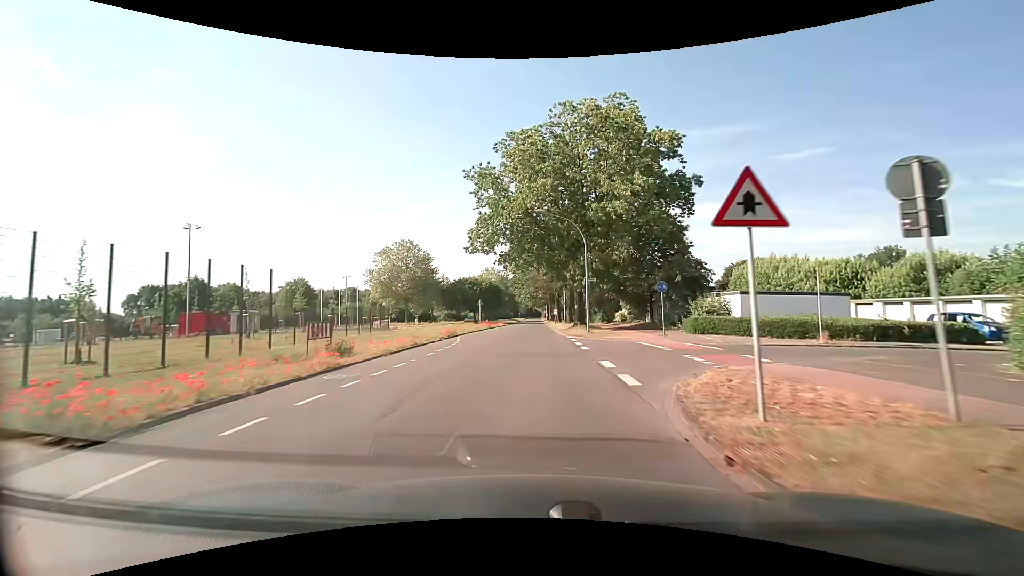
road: tertiary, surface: asphalt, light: Day
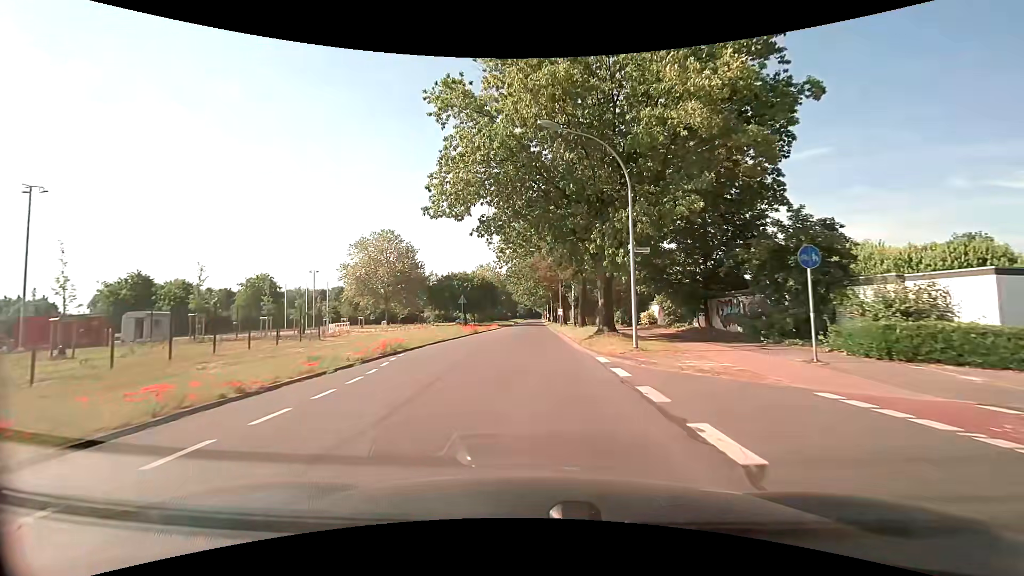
(0.0, +14.7) m; 0°
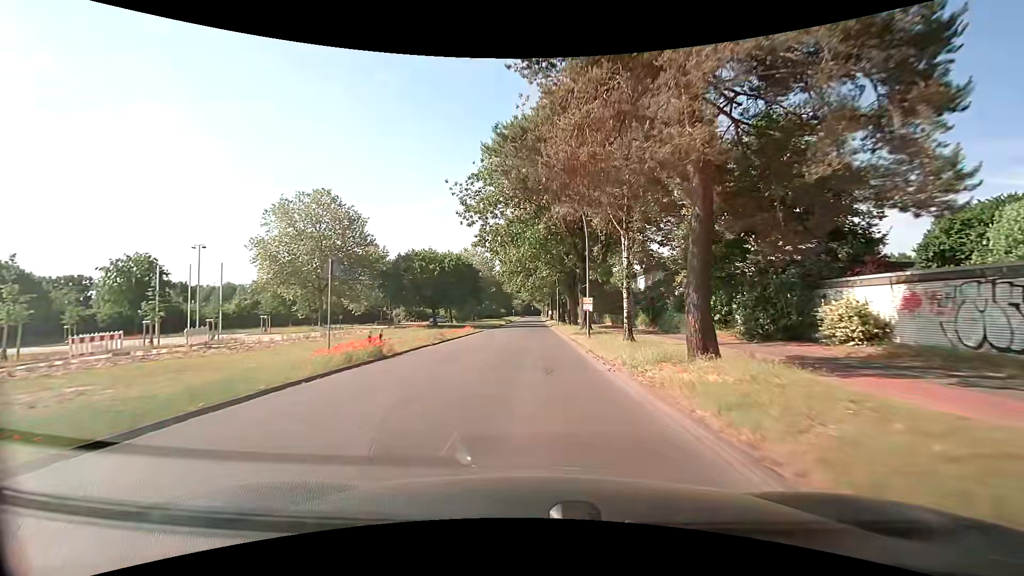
(+0.2, +29.5) m; +1°
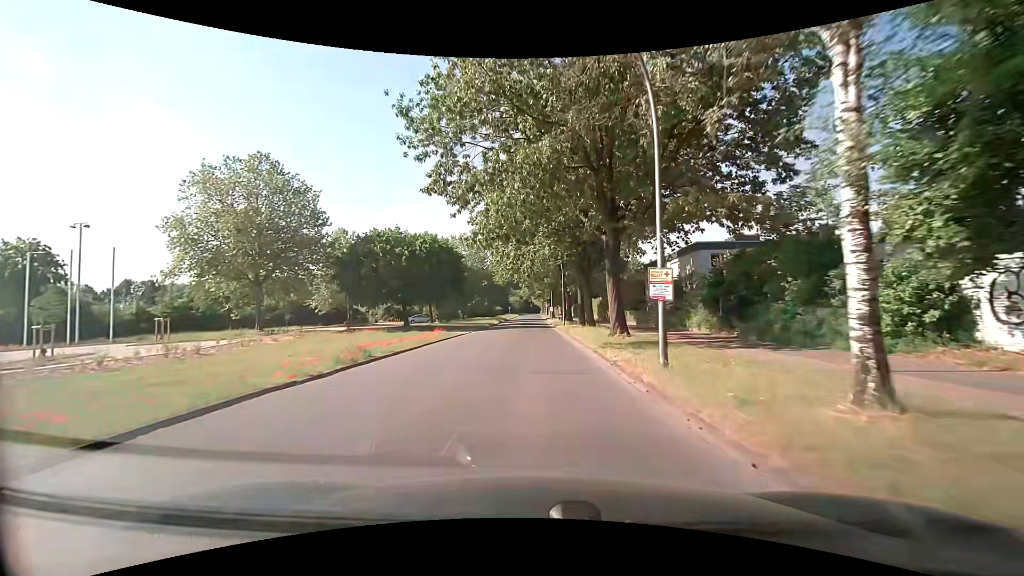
(-0.1, +14.9) m; 0°
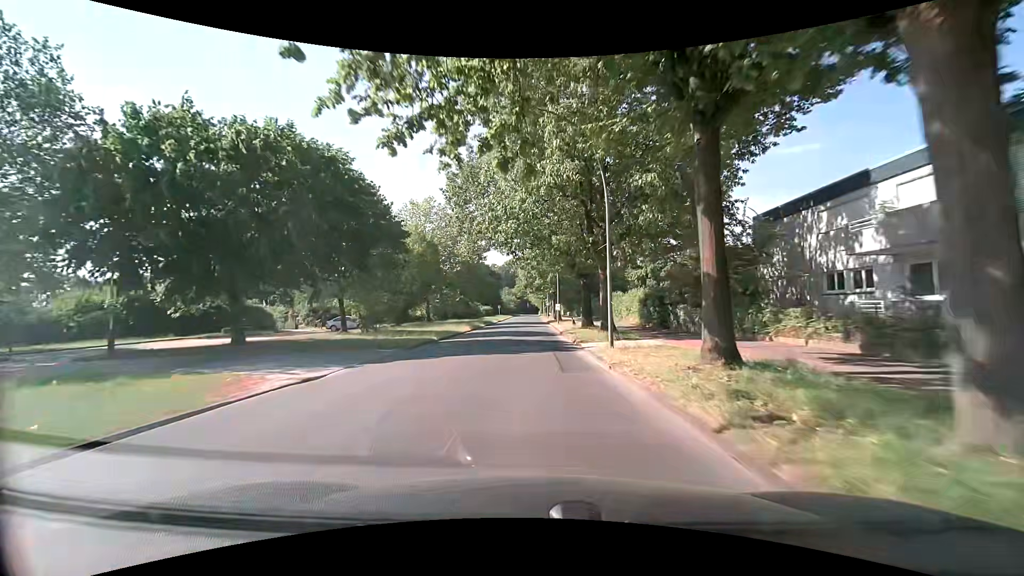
(+0.1, +30.3) m; +1°
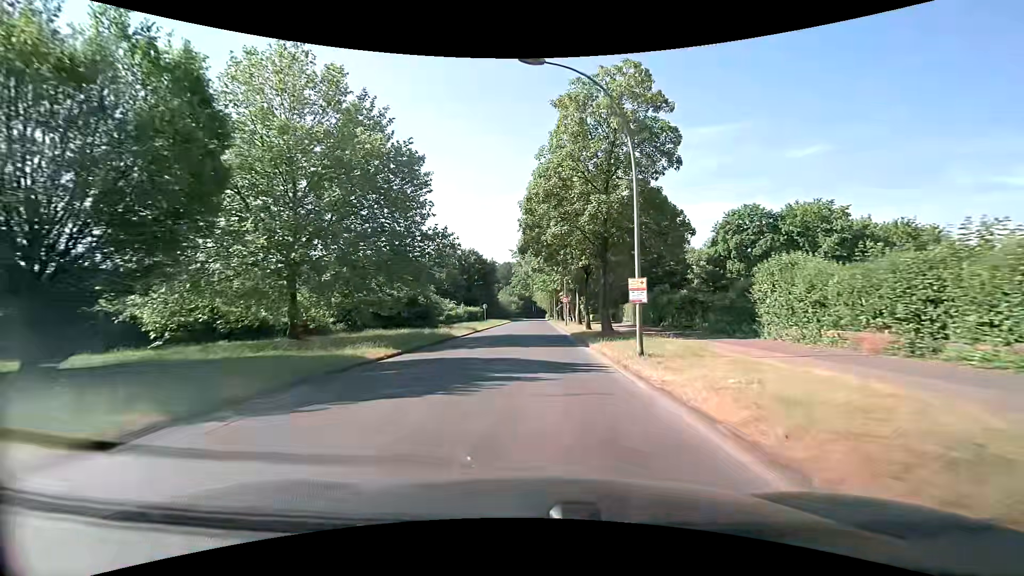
(-0.4, +38.6) m; -1°
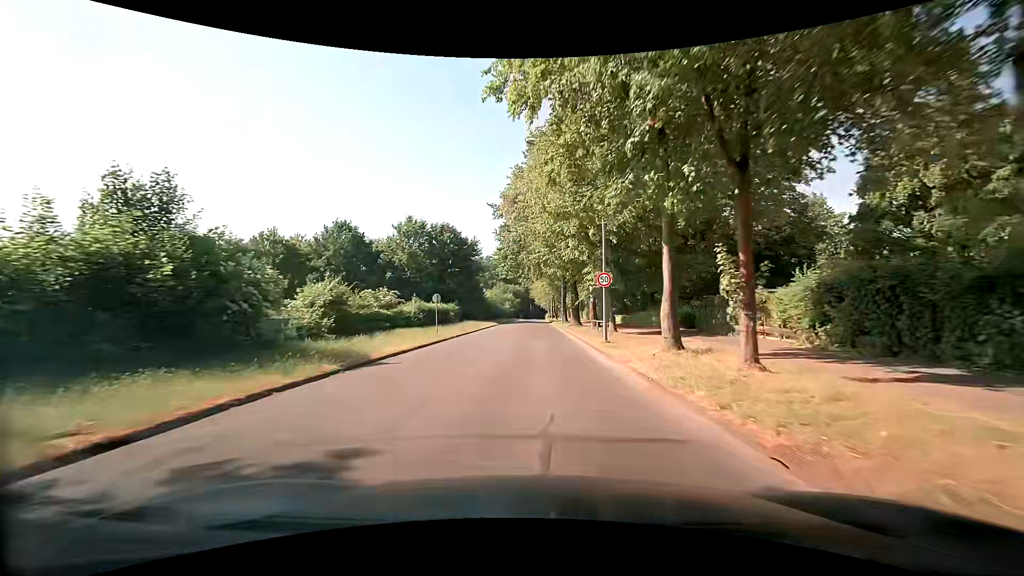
(-0.1, +29.8) m; 0°
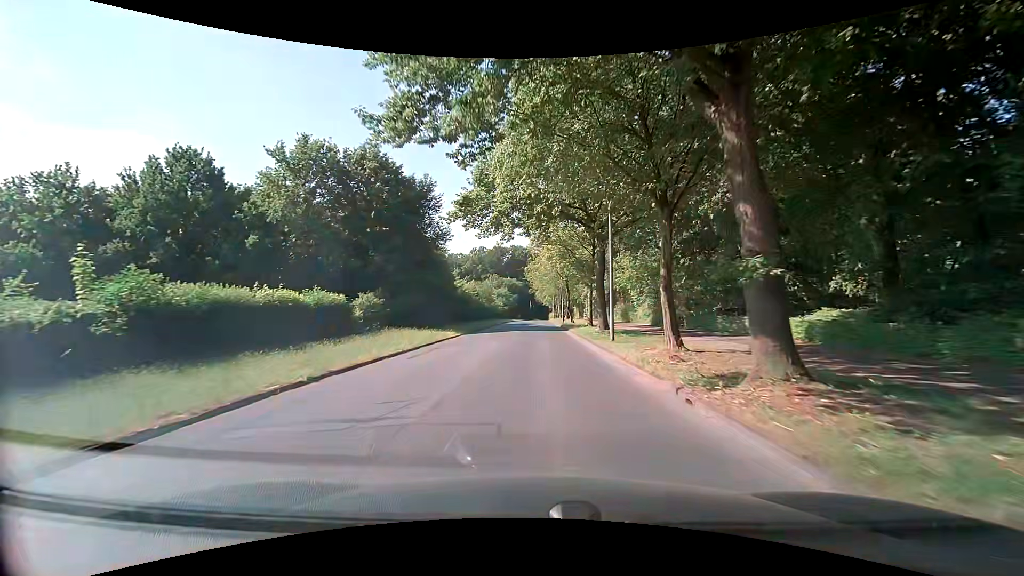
(0.0, +35.8) m; 0°
(0, +10) (0, +20) (0, +30) (0, +40) (0, +50) (0, +60) (0, +70) (0, +80) (0, +90) (0, +100) m
